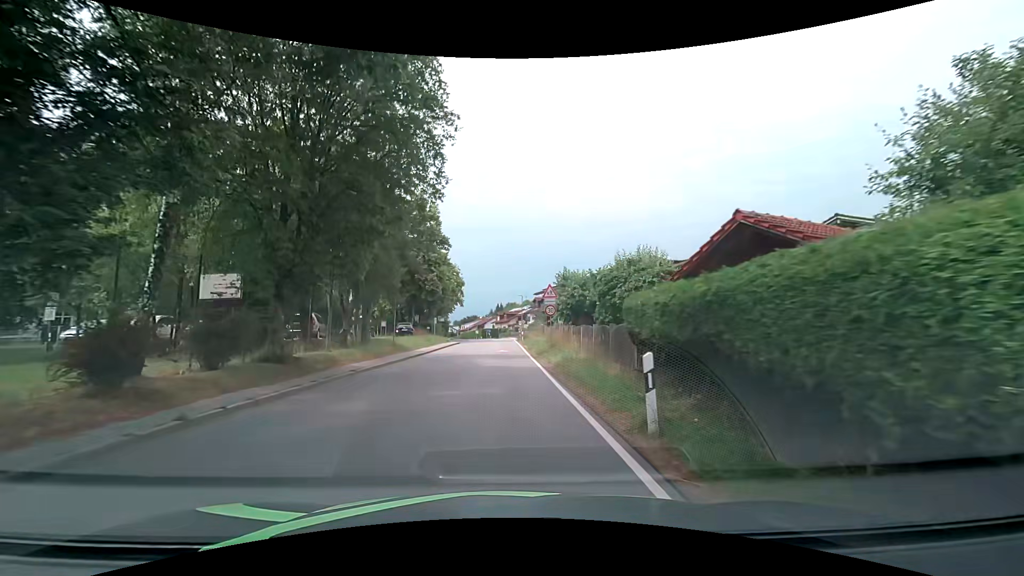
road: secondary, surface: asphalt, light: Day
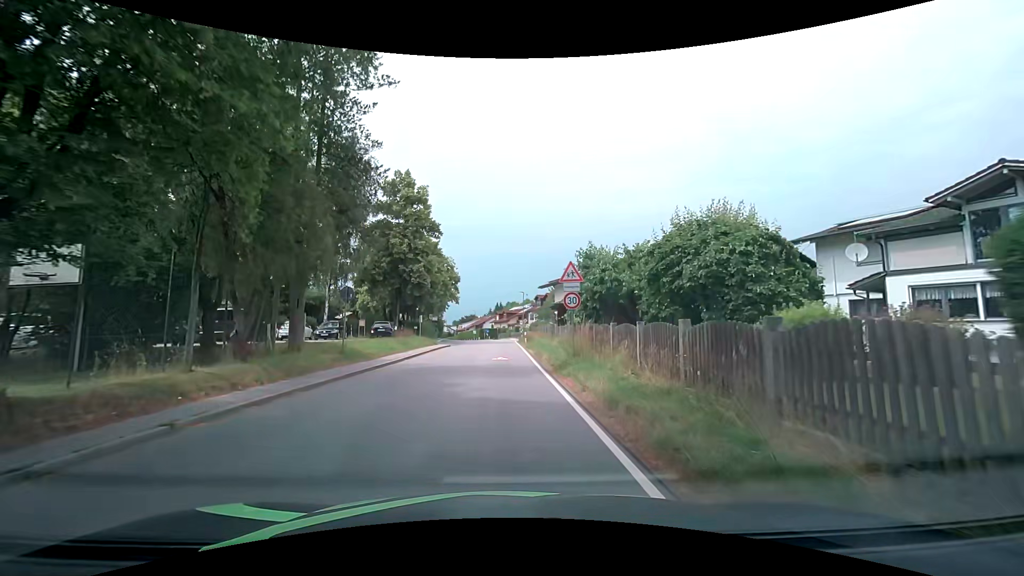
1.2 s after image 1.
(0.0, +8.5) m; 0°
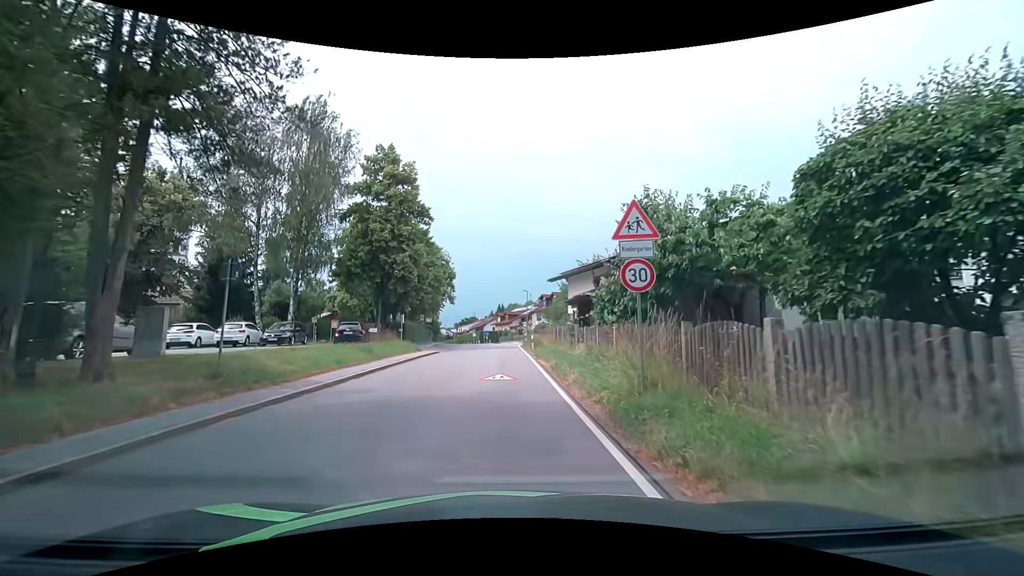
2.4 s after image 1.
(0.0, +8.6) m; -1°
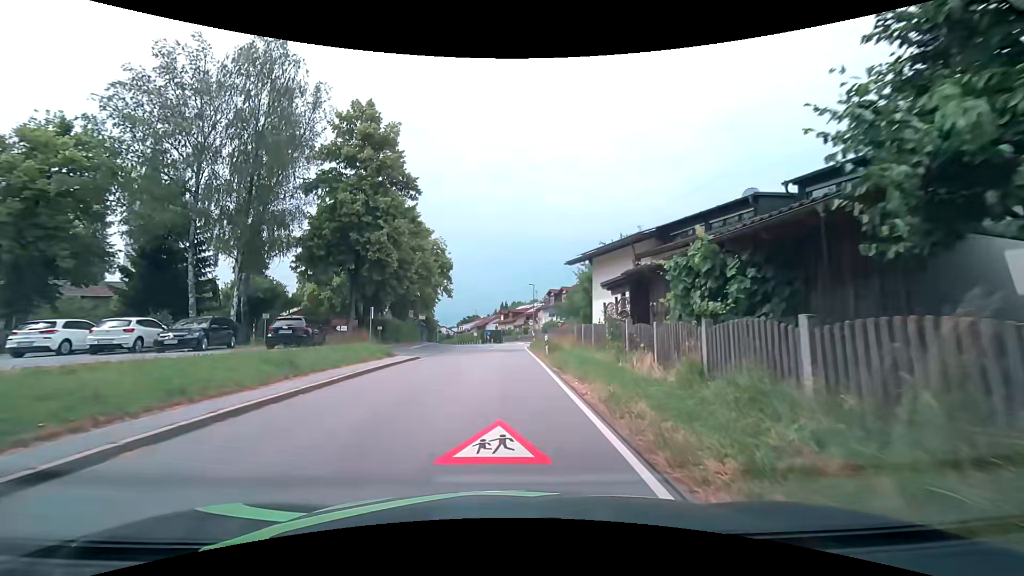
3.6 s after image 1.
(0.0, +9.1) m; 0°
(0, +10) (0, +20) (0, +30) (0, +40) (0, +50) (+1, +60) (0, +70) (-2, +80) (-4, +89) (-7, +99) m
